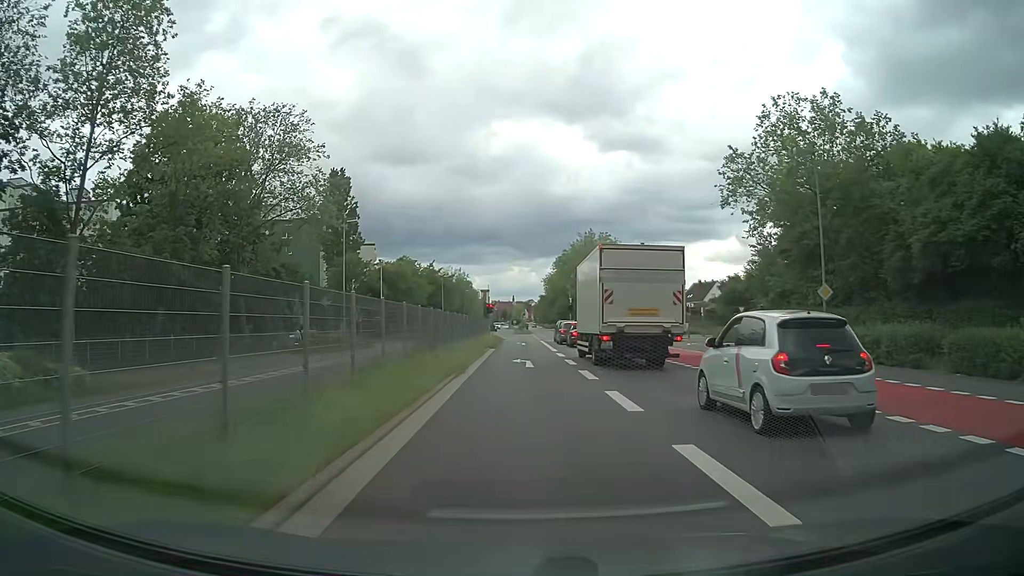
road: secondary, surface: asphalt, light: Day
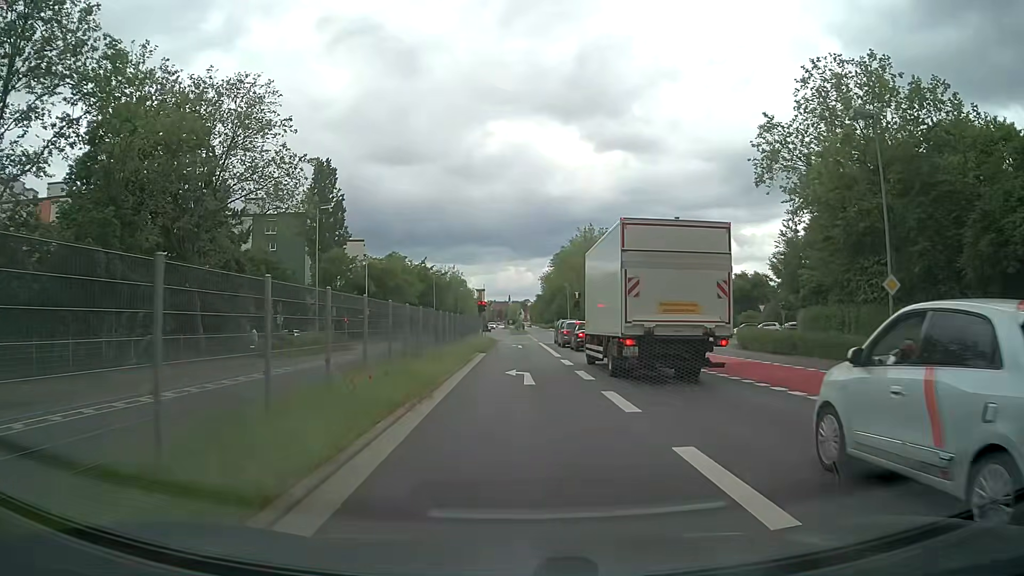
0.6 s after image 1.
(0.0, +6.2) m; 0°
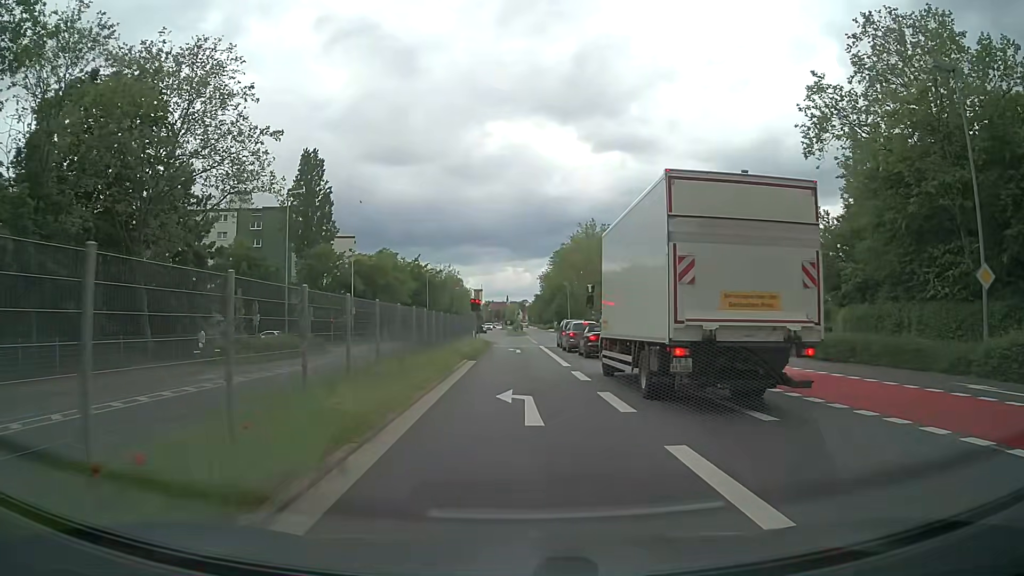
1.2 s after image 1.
(0.0, +5.9) m; 0°
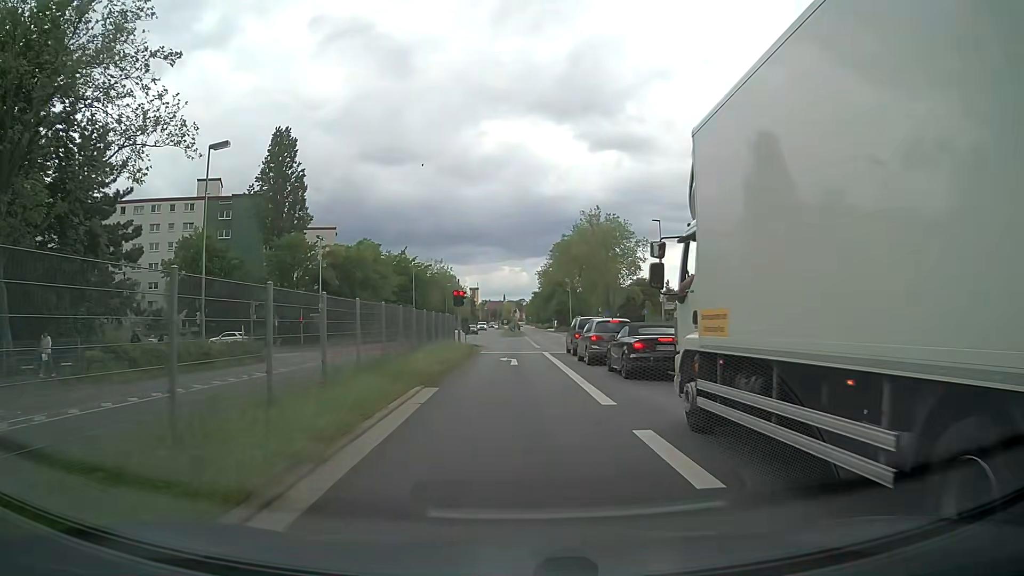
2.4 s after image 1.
(0.0, +10.9) m; 0°
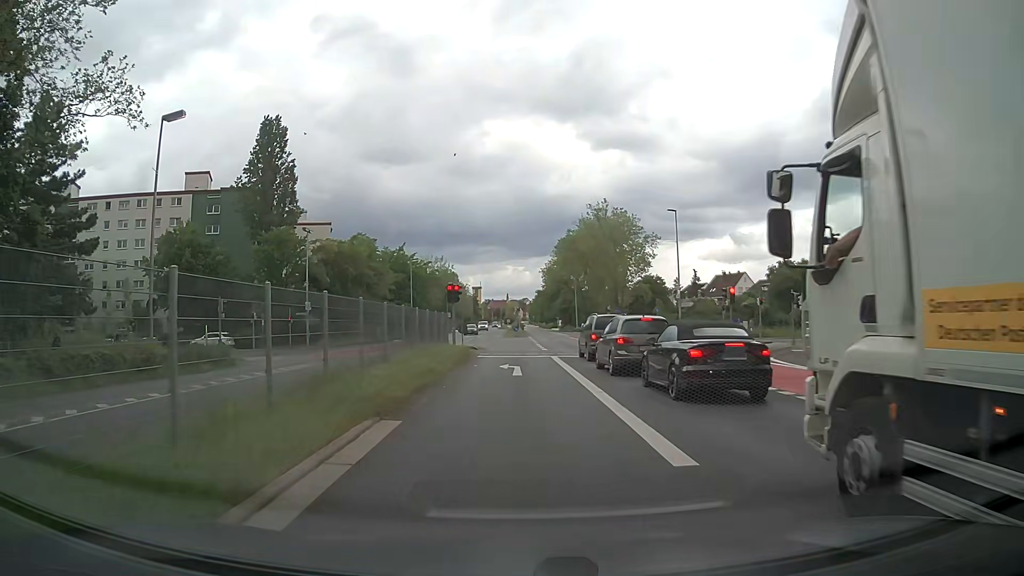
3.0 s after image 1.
(0.0, +5.0) m; -1°
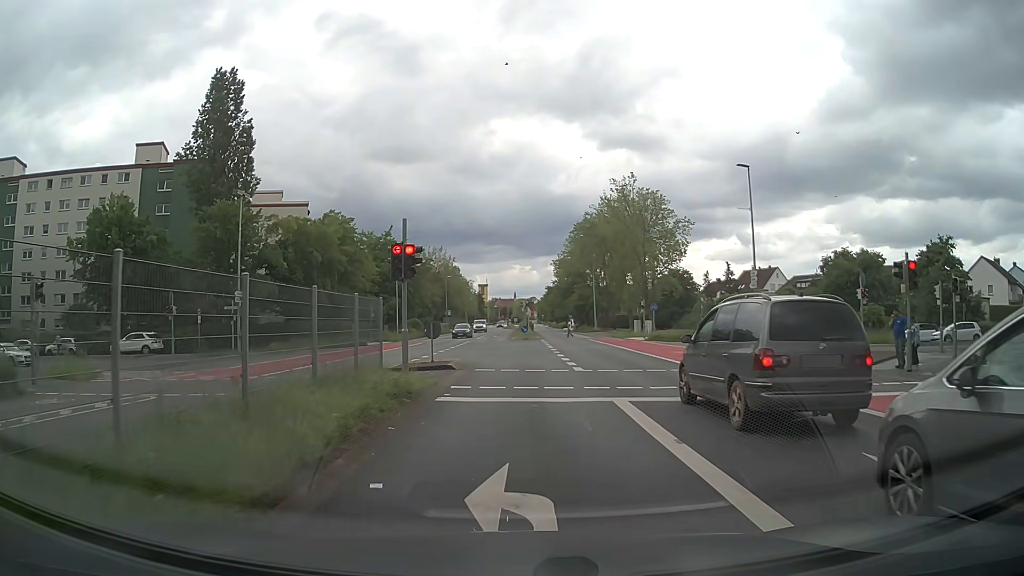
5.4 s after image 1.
(0.0, +16.0) m; 0°
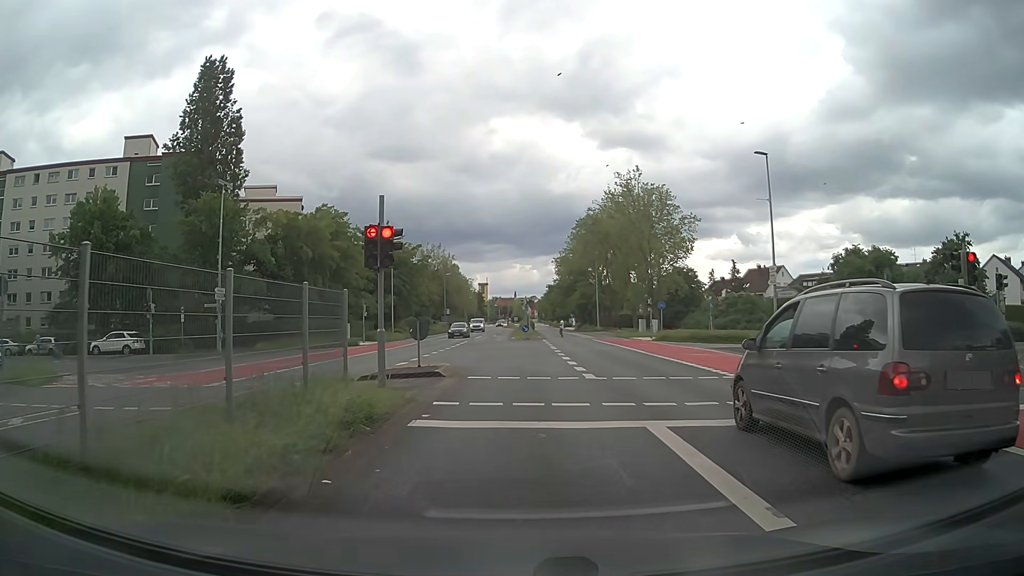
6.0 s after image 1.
(0.0, +2.9) m; 0°
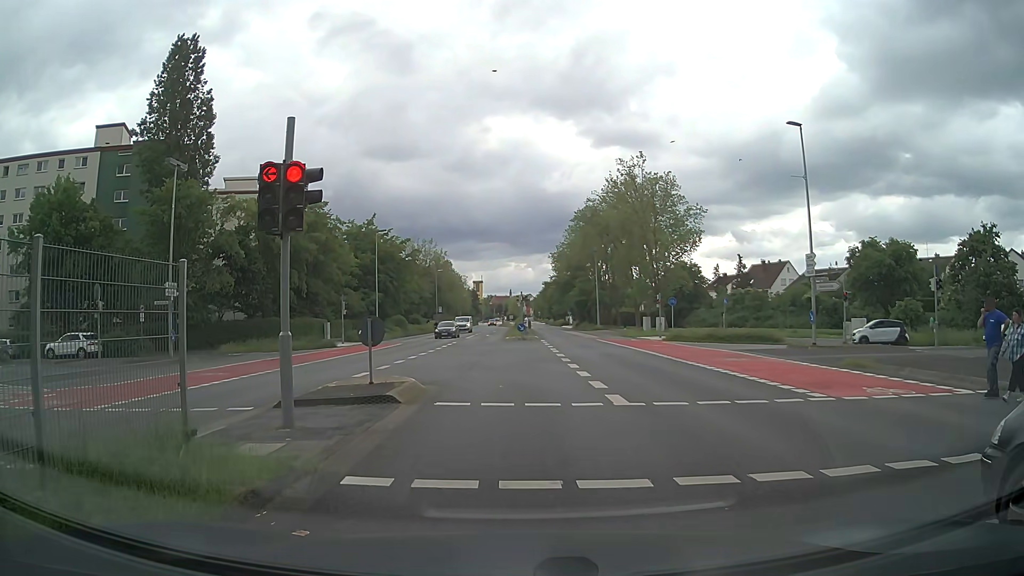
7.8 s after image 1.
(0.0, +5.1) m; +2°
